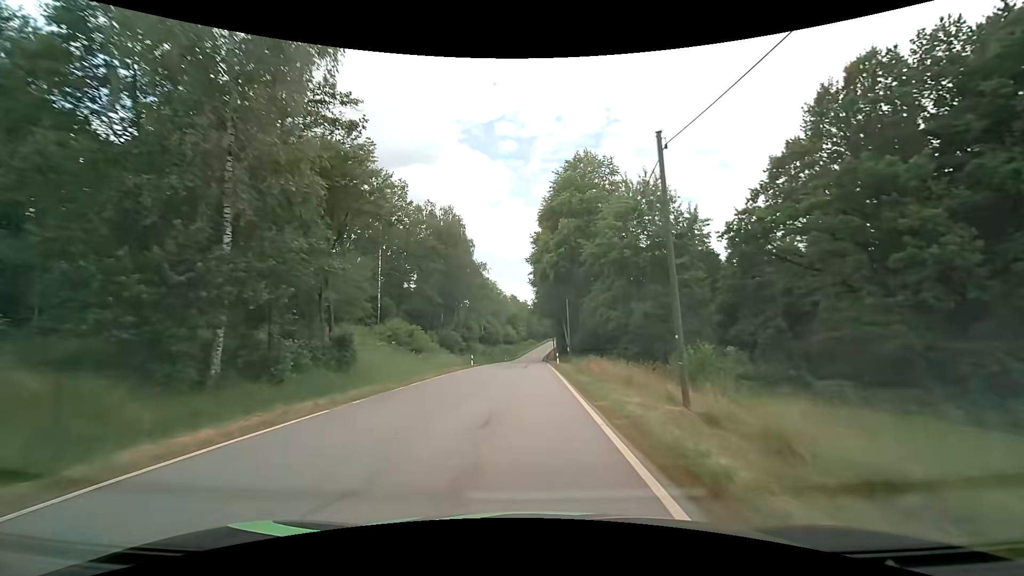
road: tertiary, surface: asphalt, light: Day
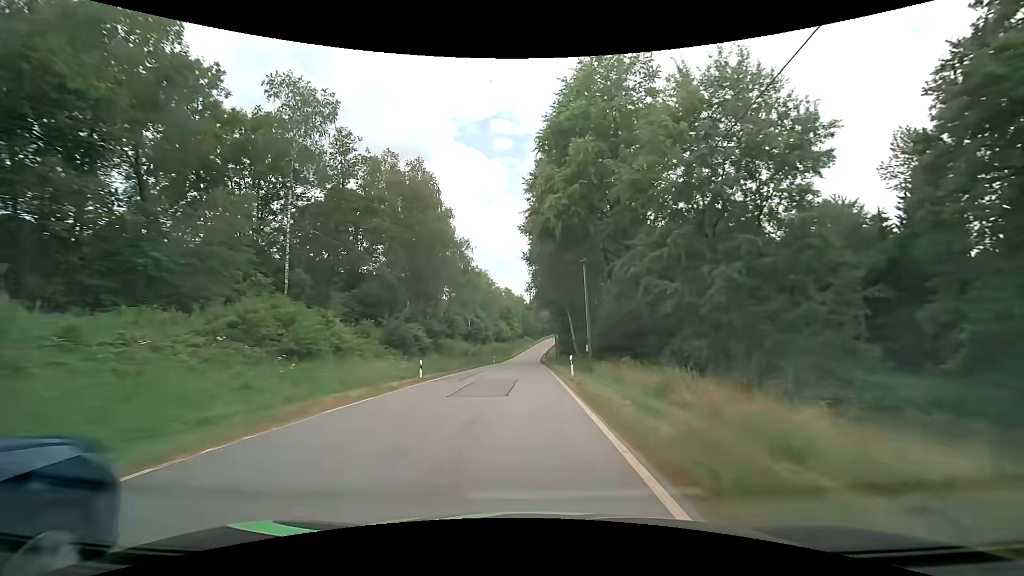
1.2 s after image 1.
(+0.2, +18.9) m; +1°
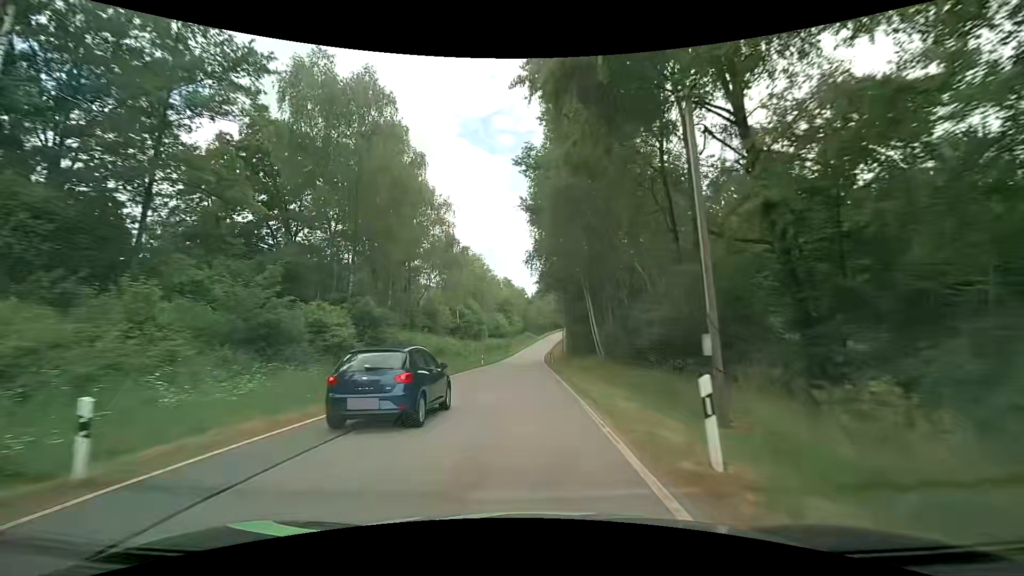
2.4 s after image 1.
(-0.1, +18.9) m; 0°
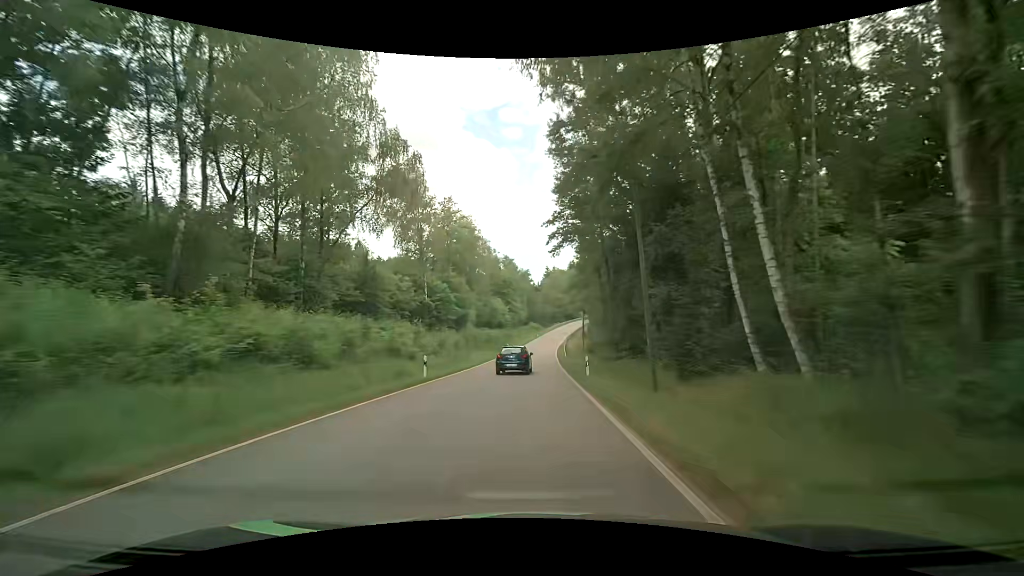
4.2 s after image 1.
(-0.4, +29.8) m; -1°
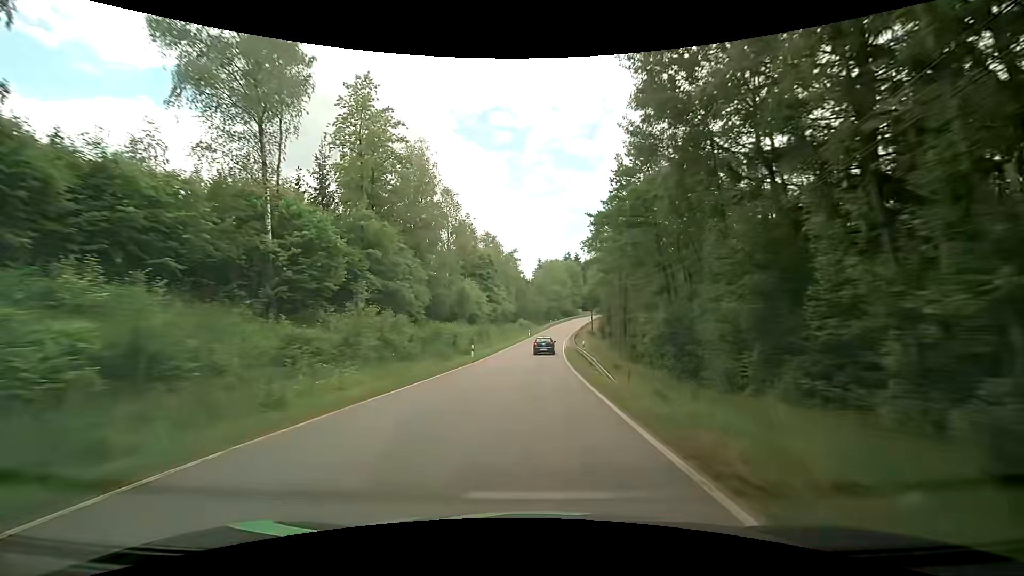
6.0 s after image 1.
(+0.4, +32.7) m; +2°
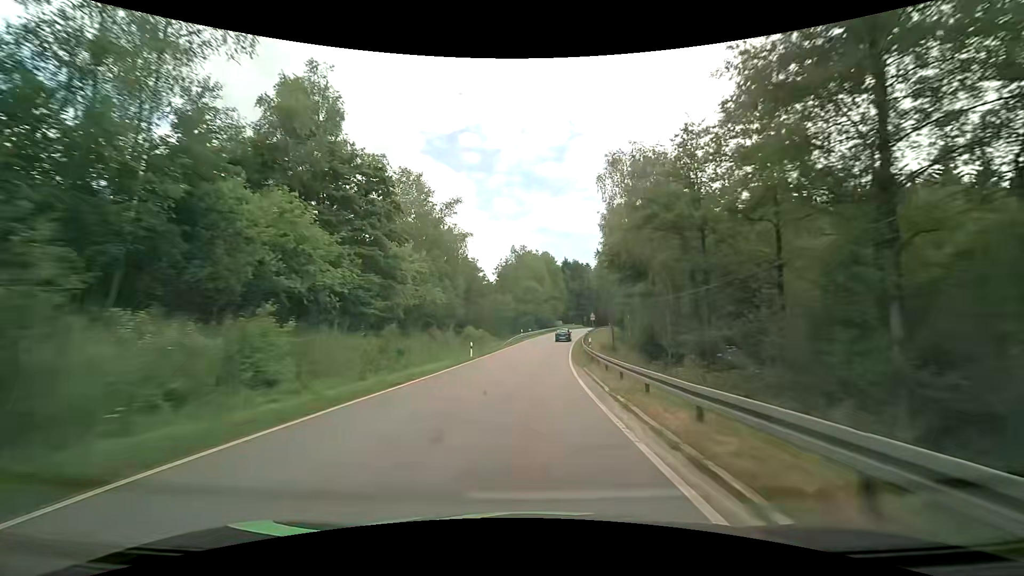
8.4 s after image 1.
(+1.1, +47.9) m; +3°
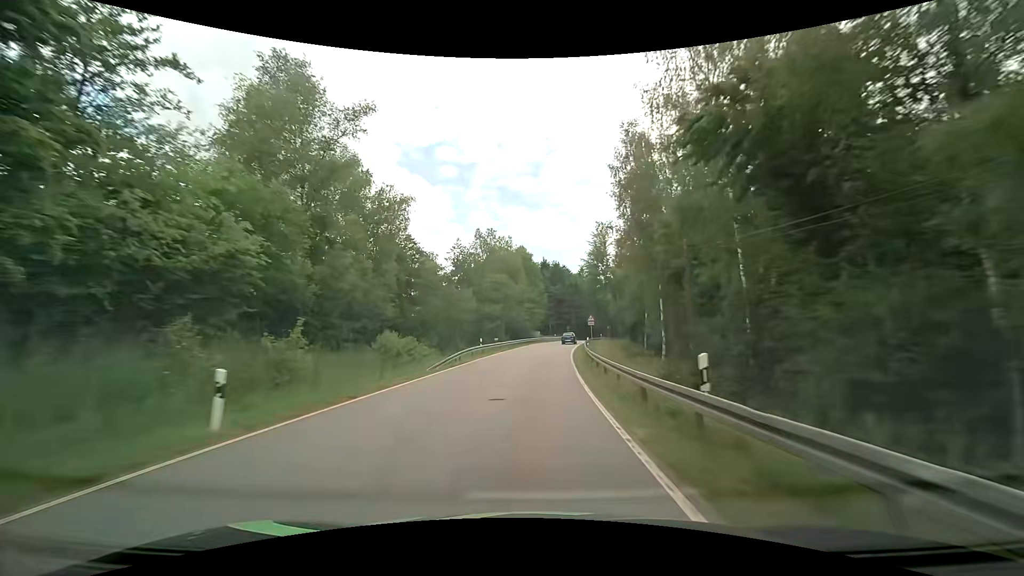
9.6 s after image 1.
(+0.8, +24.8) m; +4°
